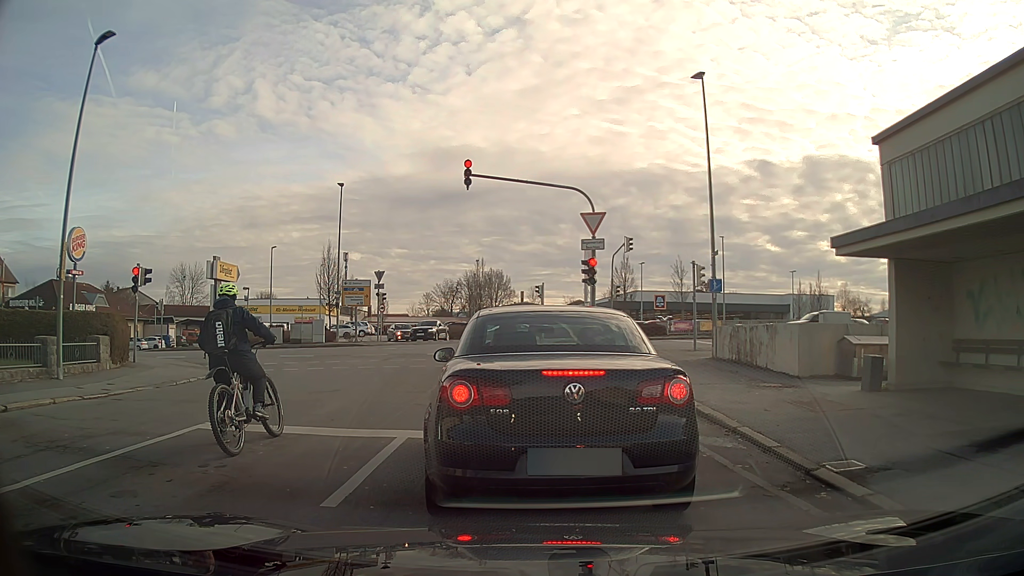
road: residential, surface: asphalt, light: Day
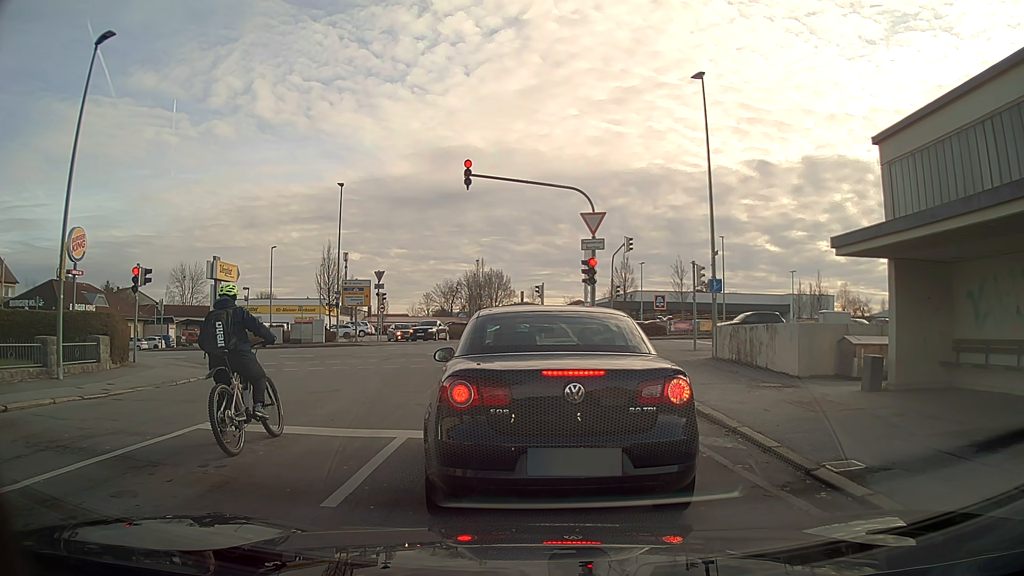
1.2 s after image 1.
(0.0, 0.0) m; 0°
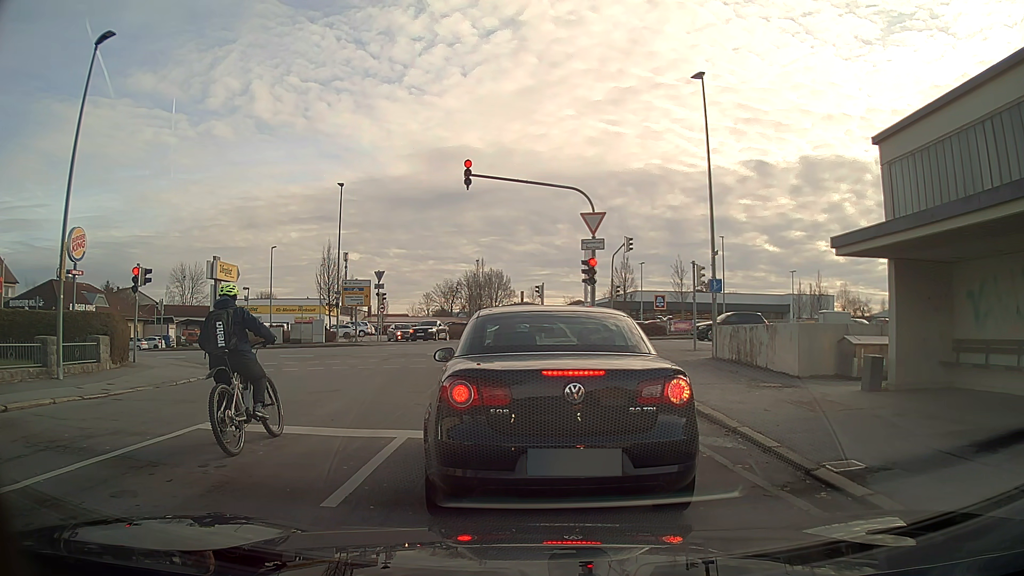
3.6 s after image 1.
(0.0, 0.0) m; 0°
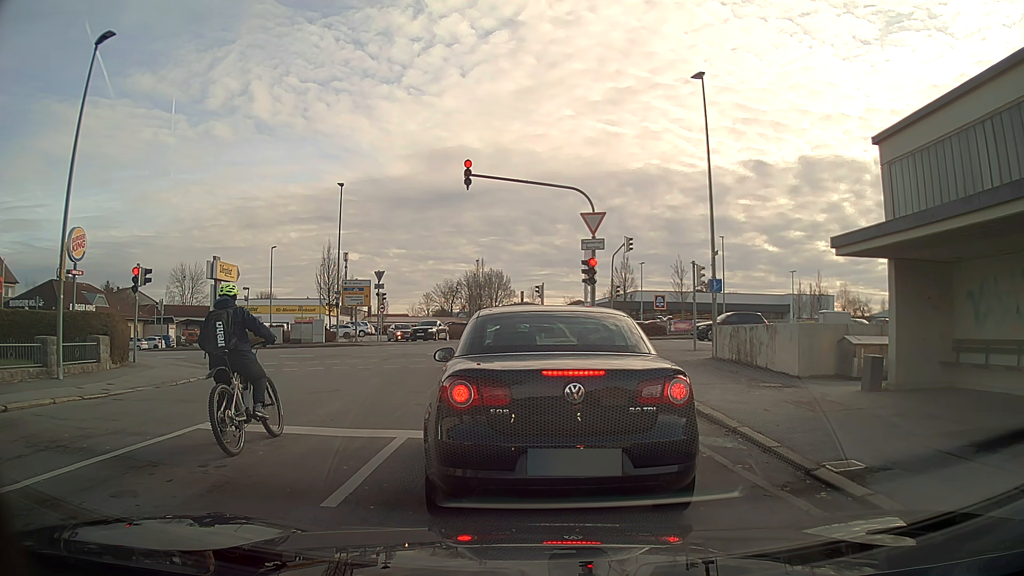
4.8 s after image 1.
(0.0, 0.0) m; 0°
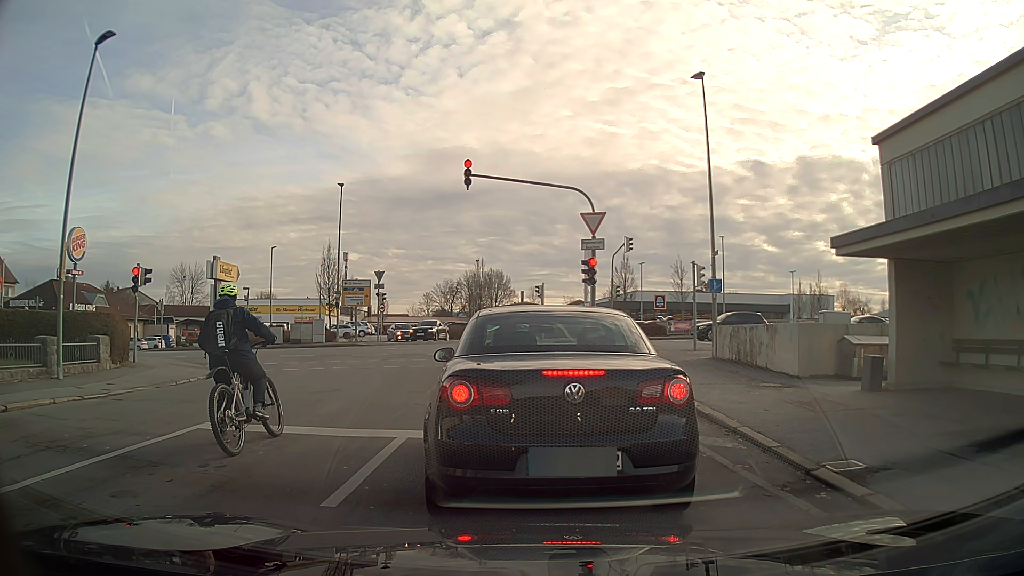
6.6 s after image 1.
(0.0, 0.0) m; 0°
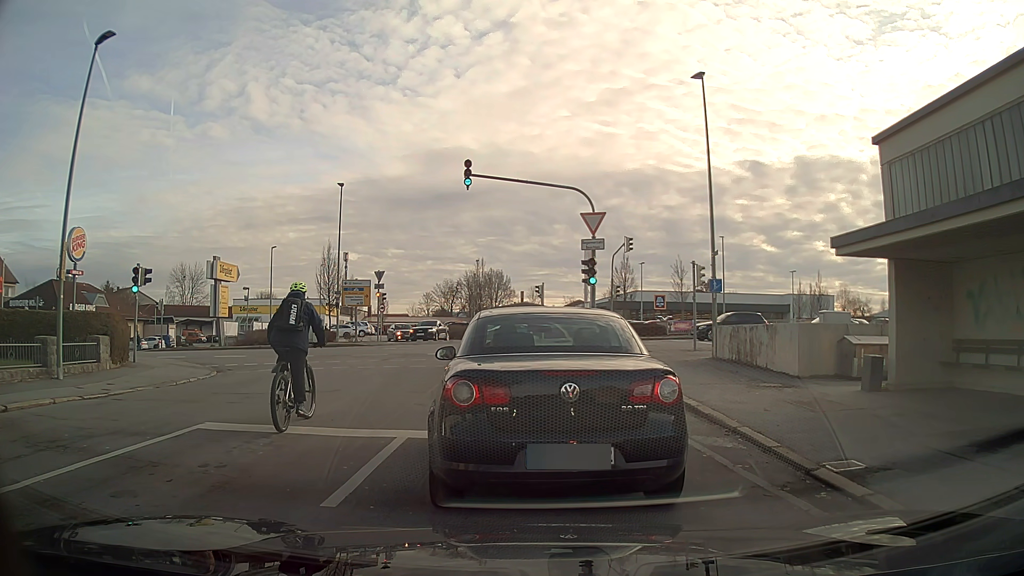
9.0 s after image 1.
(0.0, 0.0) m; 0°
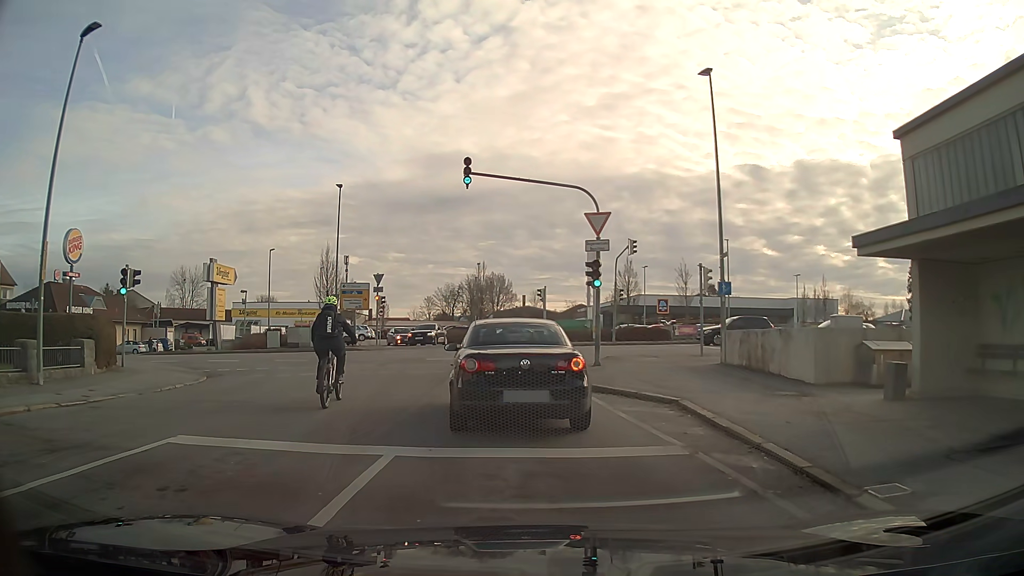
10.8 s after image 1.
(0.0, +0.9) m; -1°
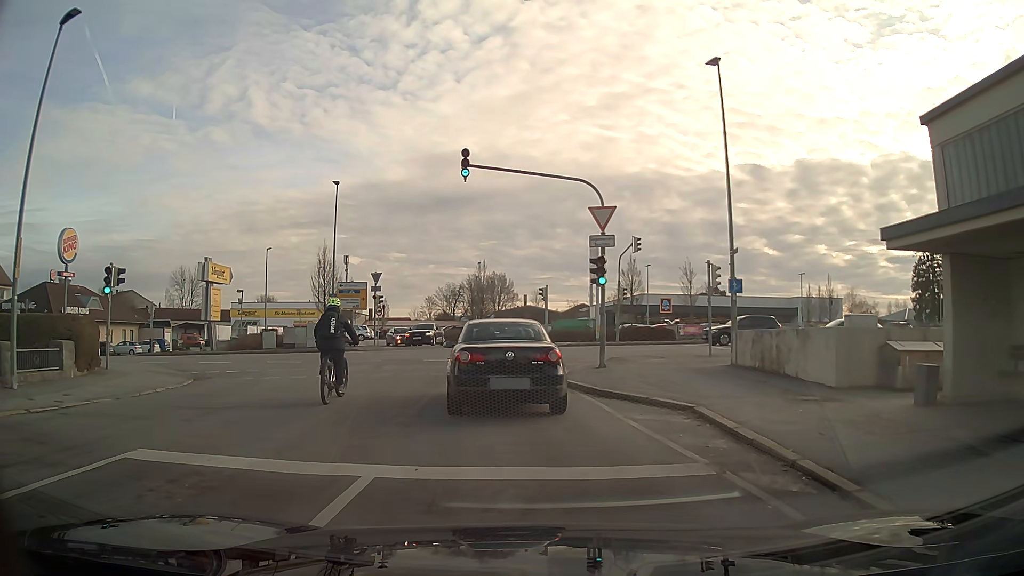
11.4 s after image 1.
(0.0, +1.1) m; 0°
(0, +10) (-1, +20) (+5, +28) (+14, +30) (+24, +31) (+34, +32) (+44, +33) (+54, +33) (+64, +33) (+74, +33) m
